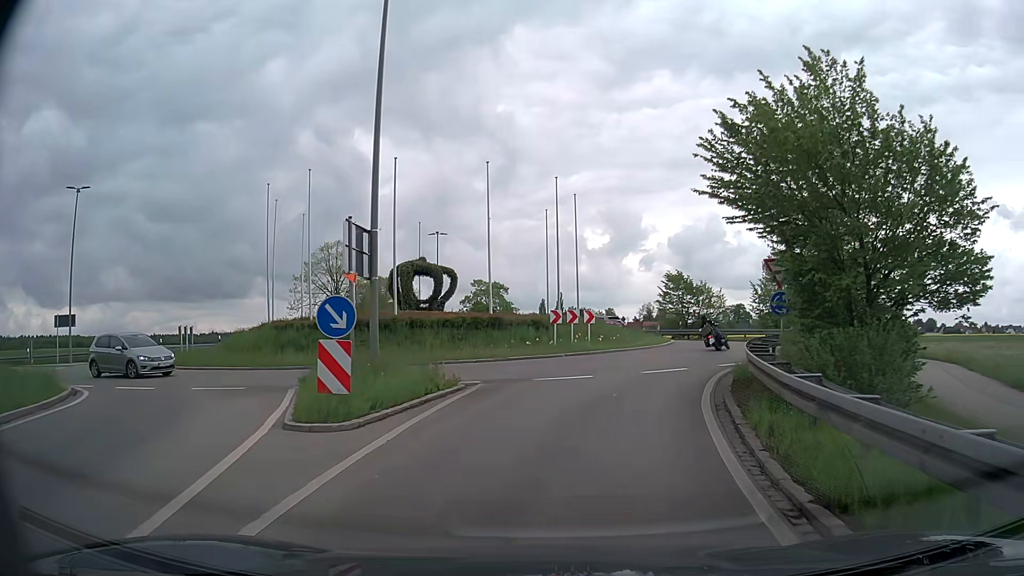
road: secondary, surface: asphalt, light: Day
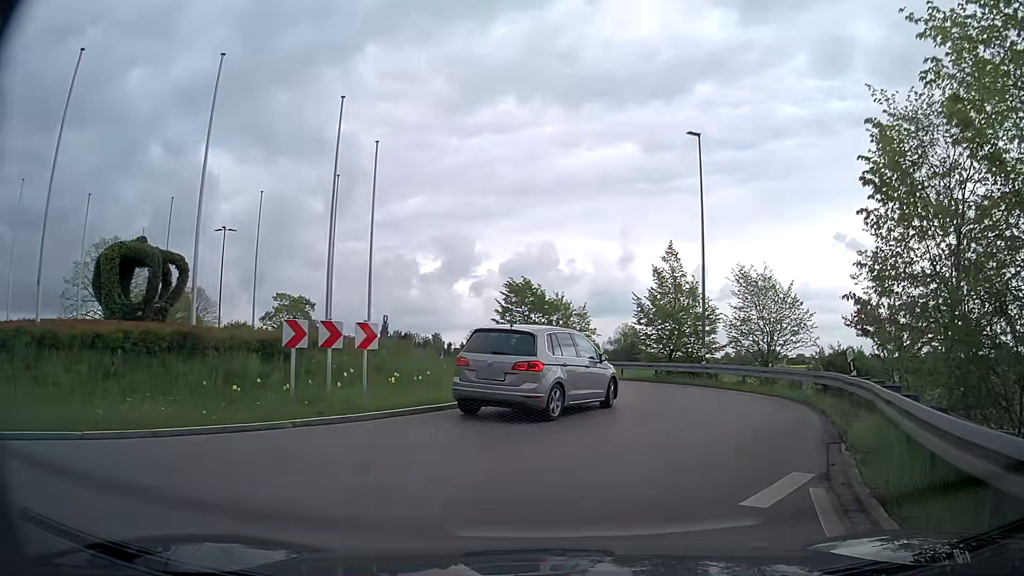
(+1.3, +13.7) m; +14°
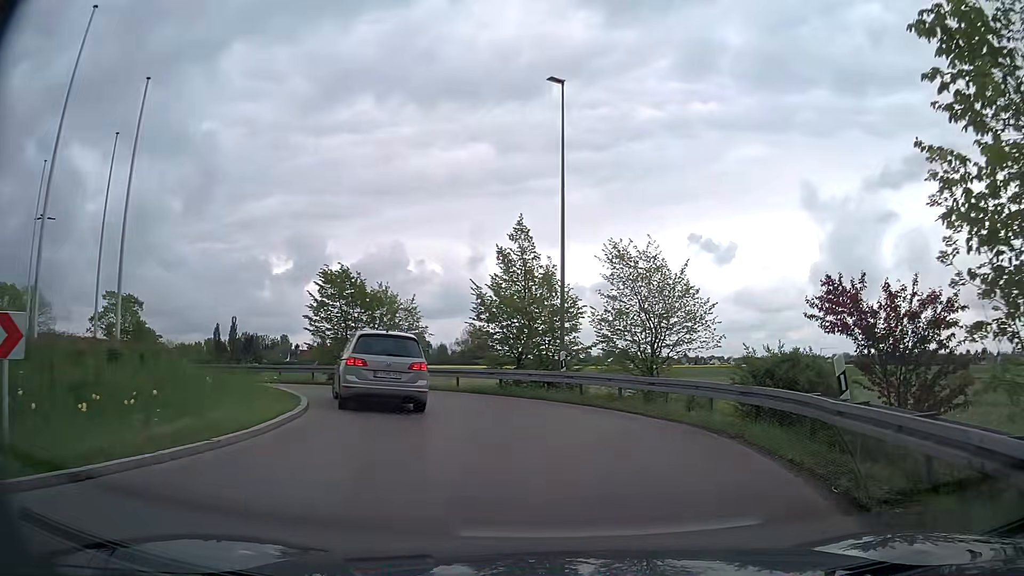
(+0.7, +6.5) m; +13°
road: primary
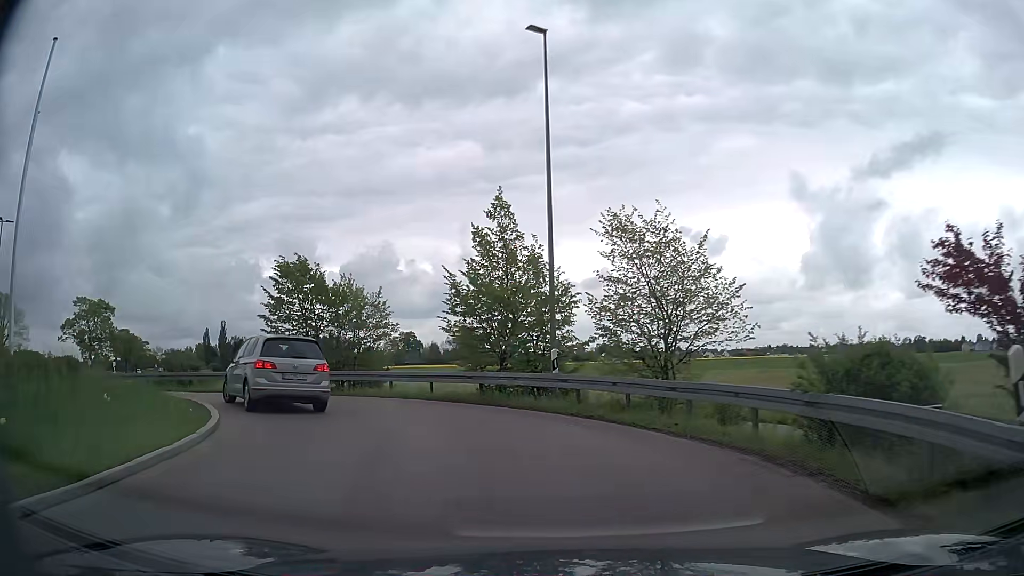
(+0.1, +3.8) m; +1°
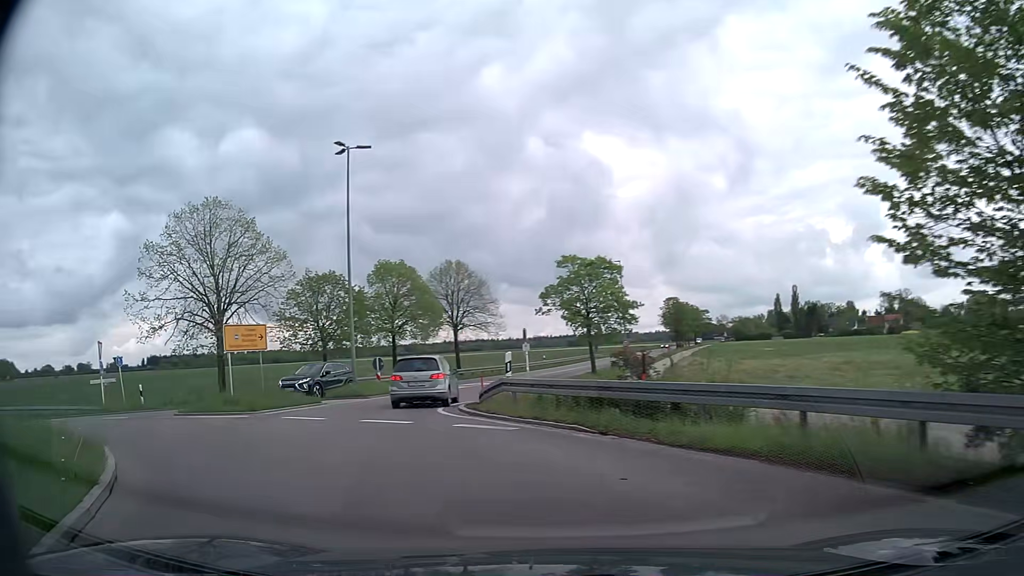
(-7.0, +17.7) m; -49°
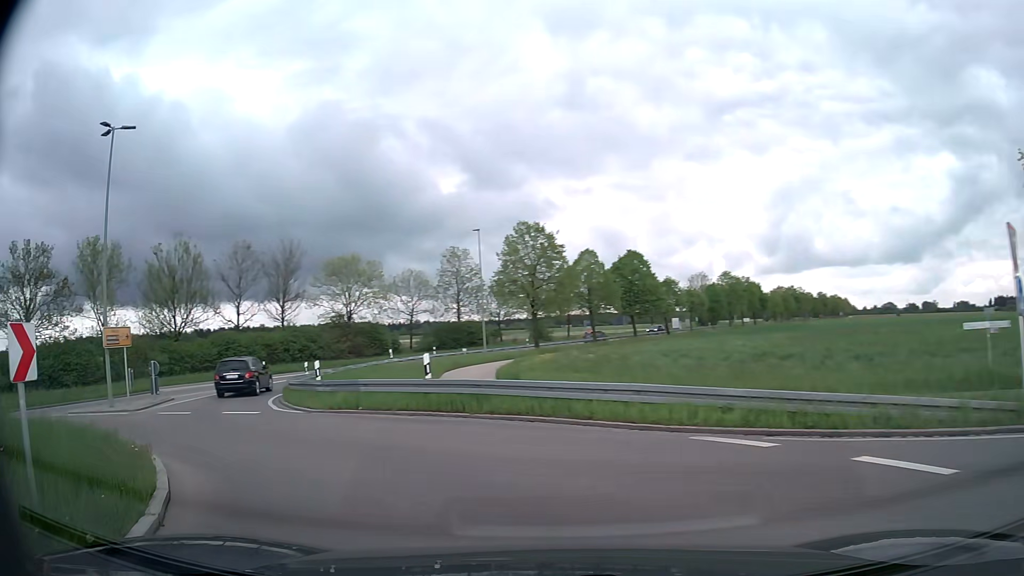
(-10.8, +14.6) m; -74°
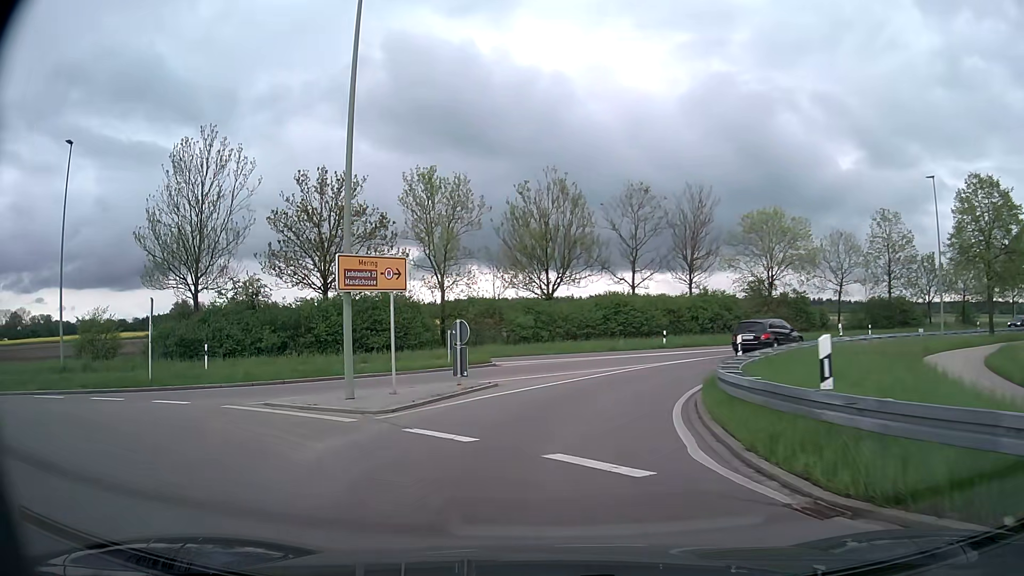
(-4.4, +11.9) m; -36°
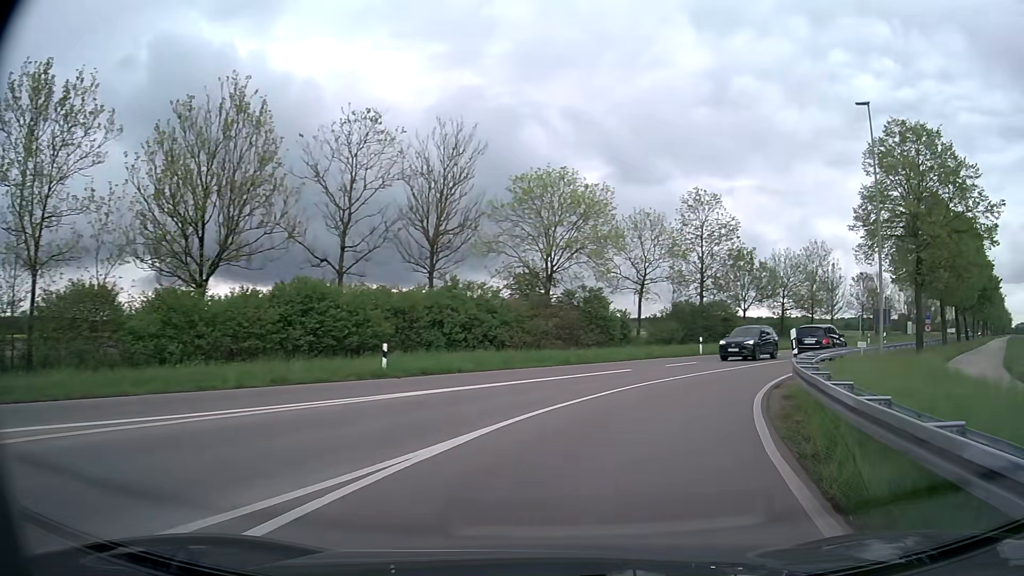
(+3.1, +20.0) m; +22°
(+1, +10) (+5, +19) (+10, +28) (+16, +36) (+23, +43) (+29, +51) (+36, +58) (+43, +66) (+49, +73) (+56, +81) m
